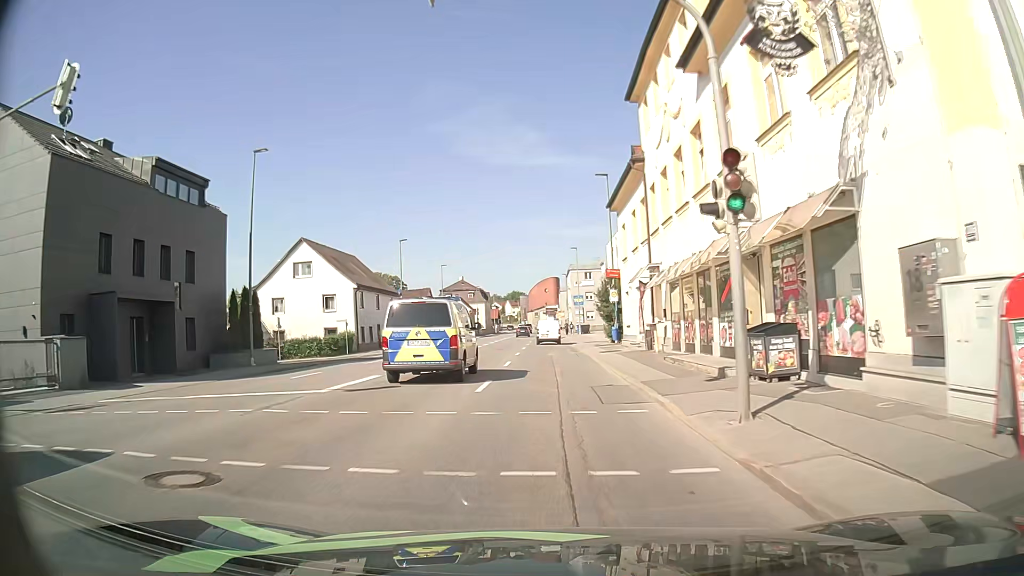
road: tertiary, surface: asphalt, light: Day
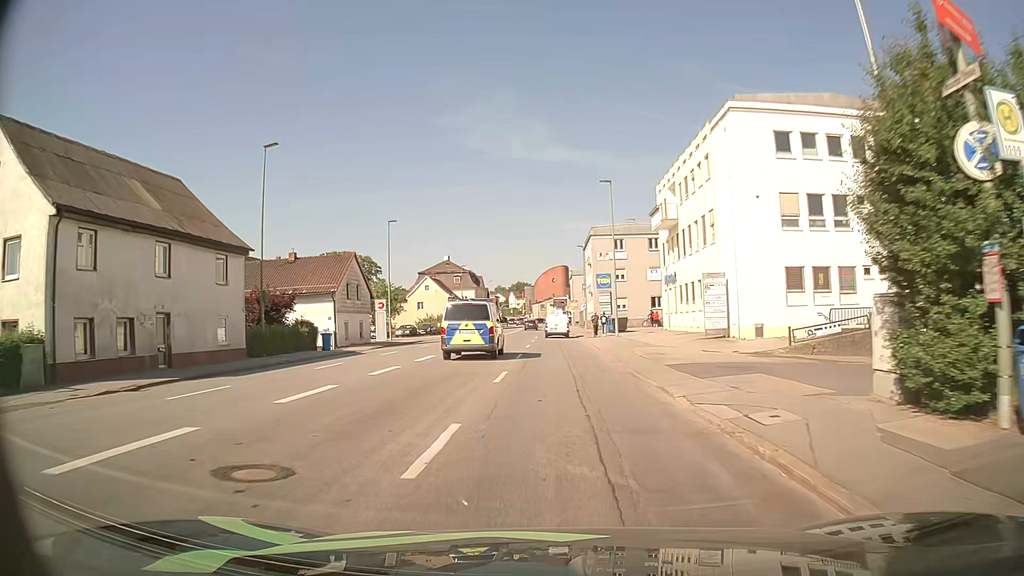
(-0.3, +35.0) m; -1°
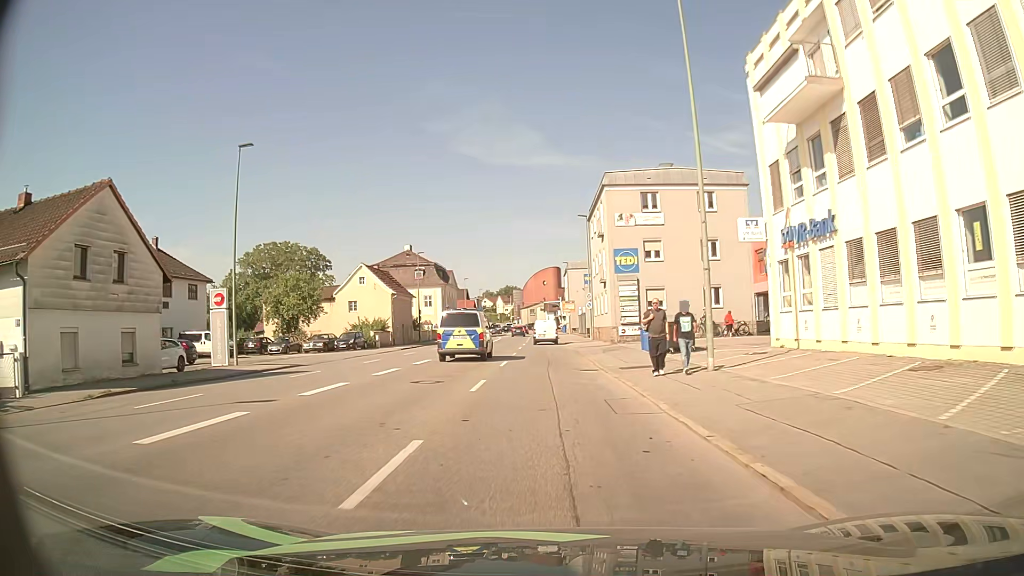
(+0.4, +27.9) m; +1°
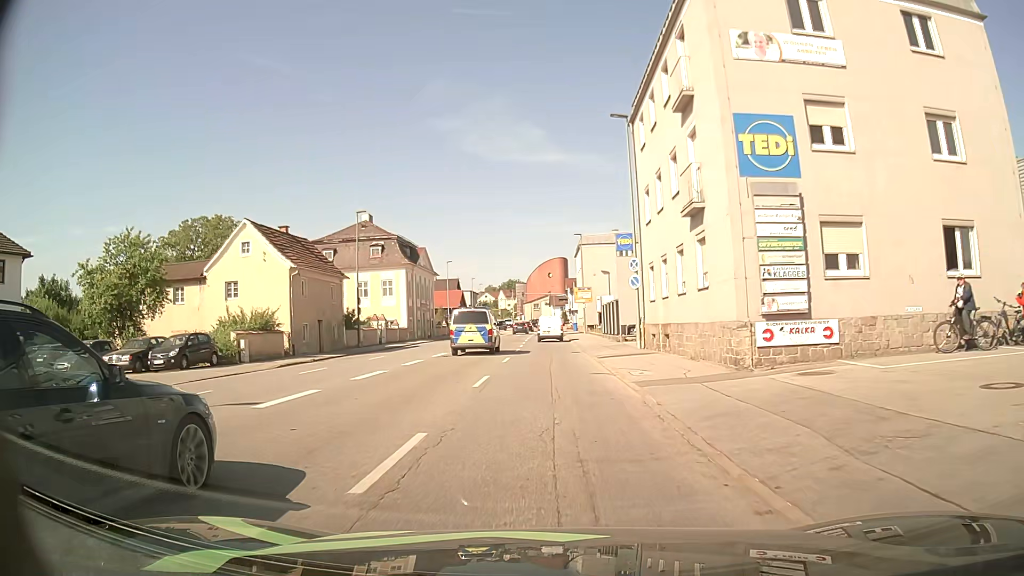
(0.0, +26.5) m; 0°
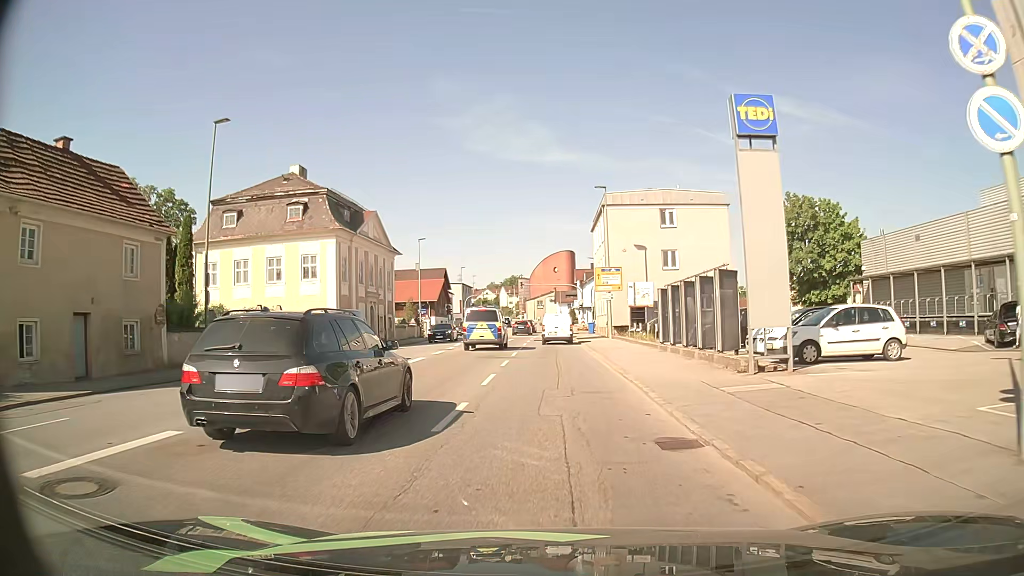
(-0.1, +23.9) m; 0°
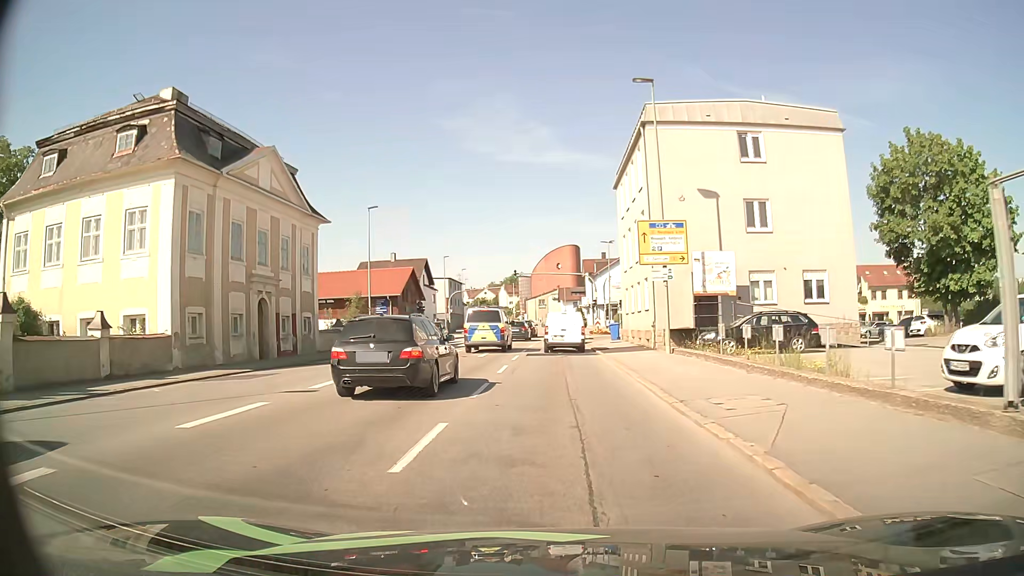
(-0.1, +20.5) m; 0°
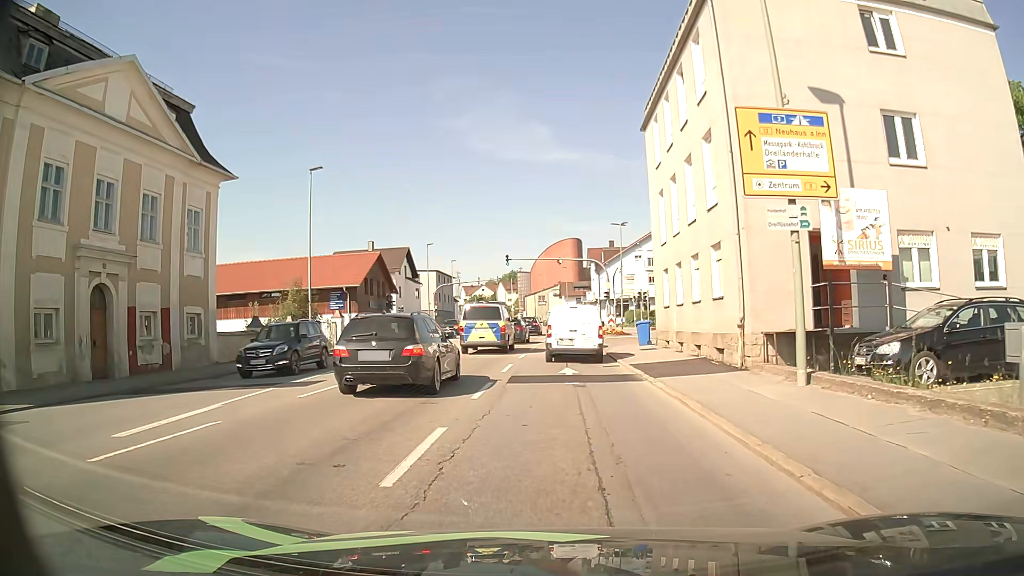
(0.0, +12.6) m; 0°
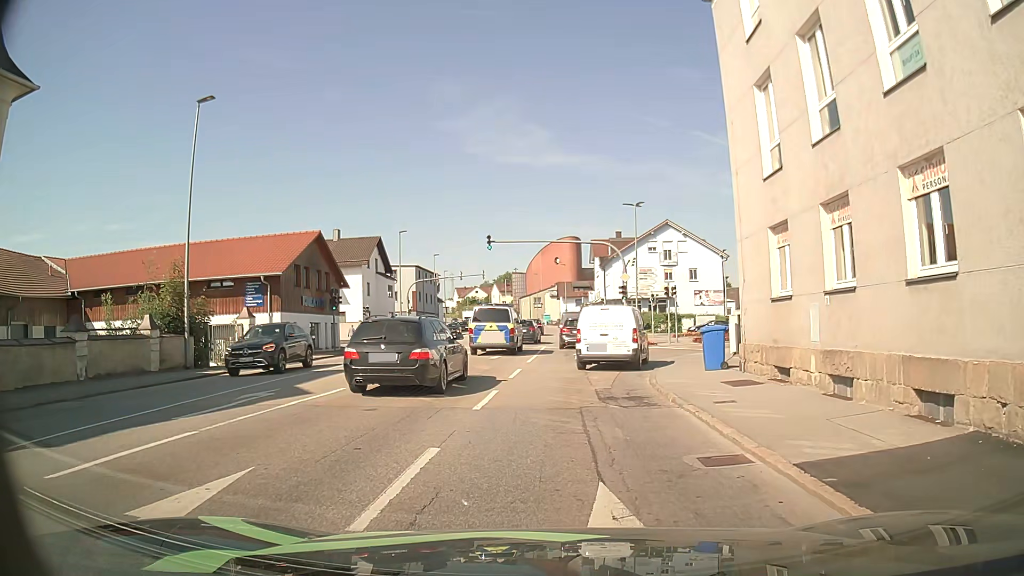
(0.0, +13.0) m; 0°
(0, +10) (0, +20) (+1, +30) (+1, +40) (+2, +50) (+2, +60) (+1, +70) (+1, +80) (0, +90) (-1, +100) m
